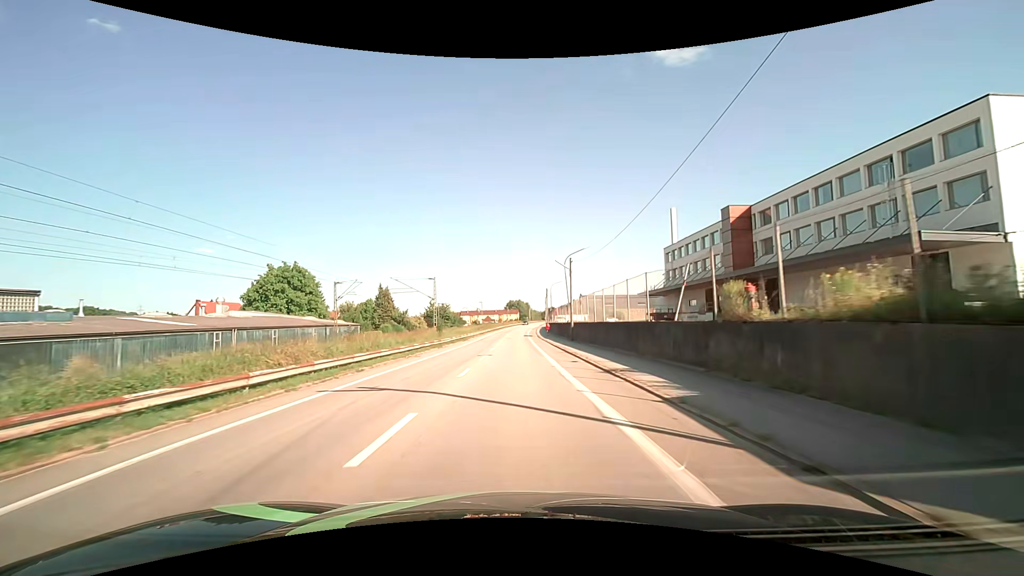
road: unclassified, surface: asphalt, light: Day
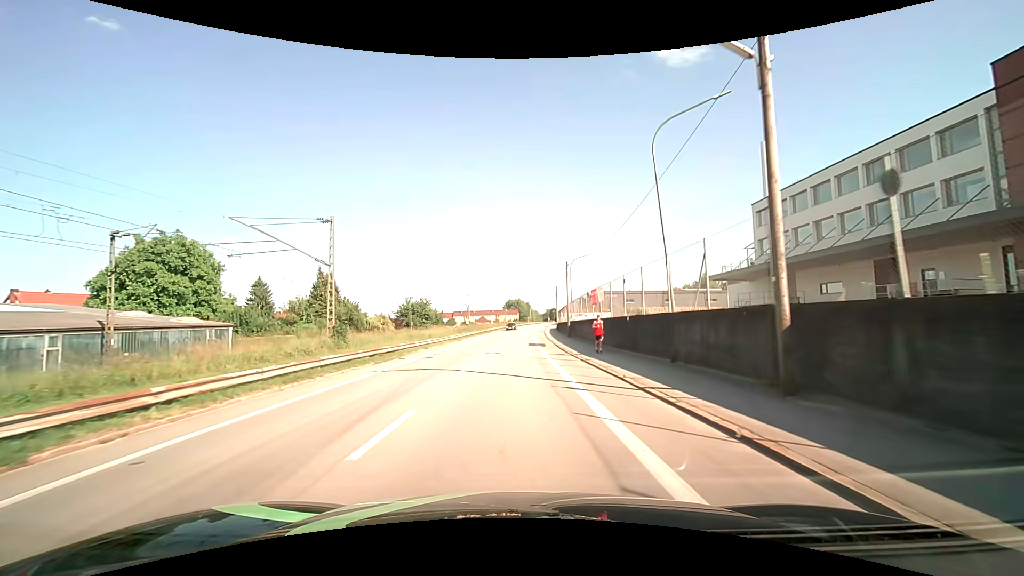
(0.0, +35.2) m; 0°
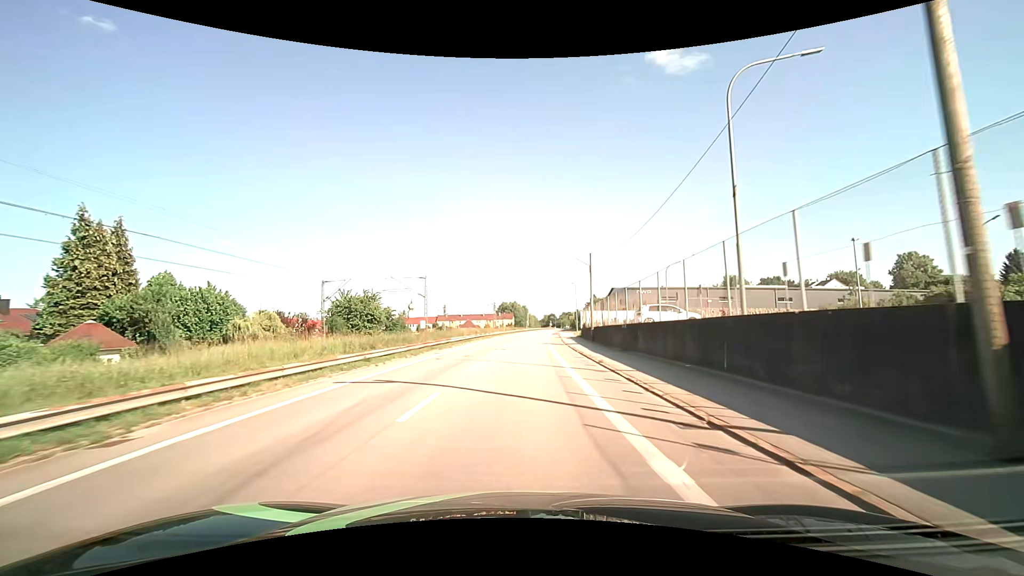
(0.0, +43.5) m; +1°
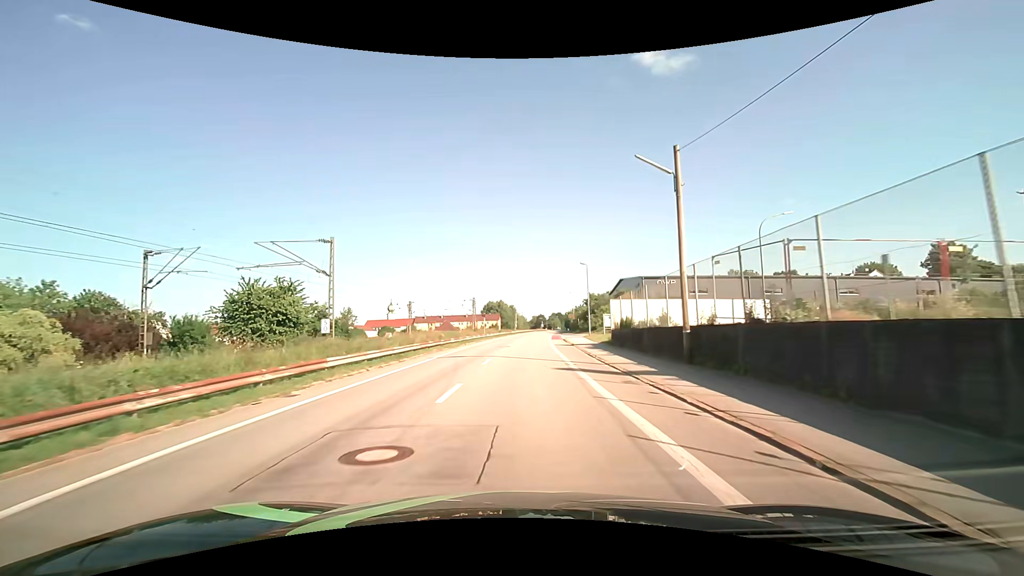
(+0.2, +25.5) m; +1°
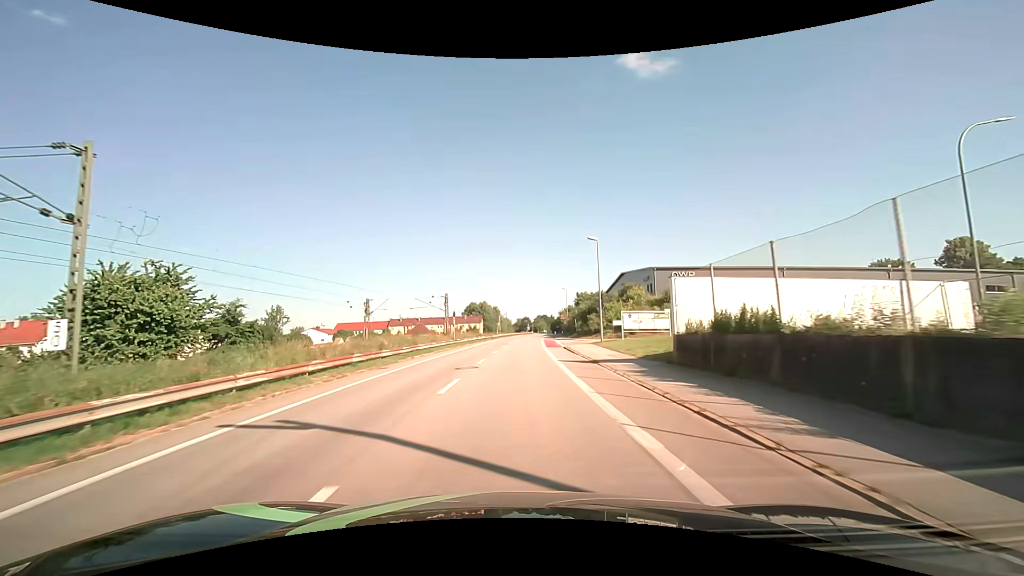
(+0.2, +16.7) m; +2°
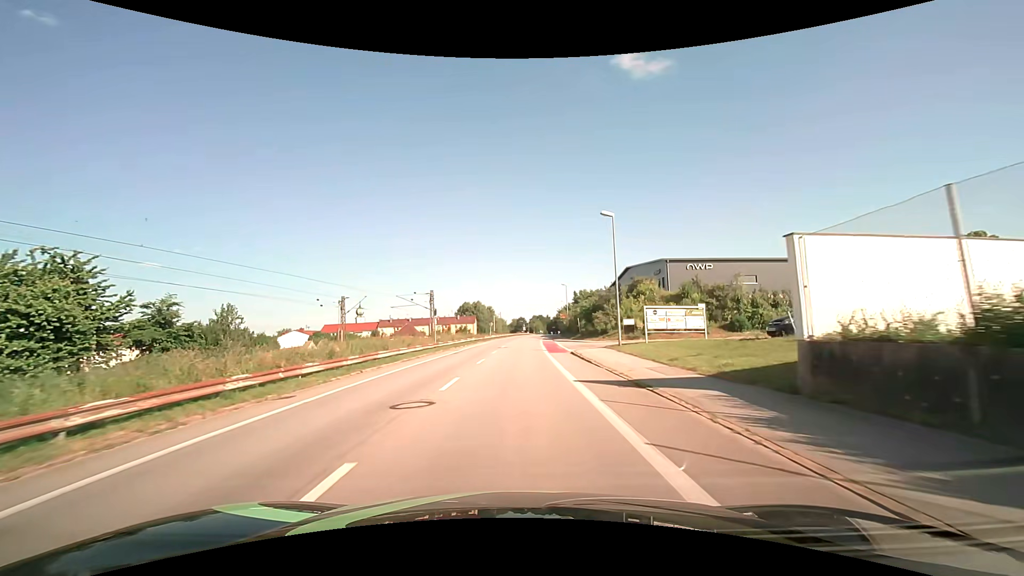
(0.0, +8.3) m; 0°
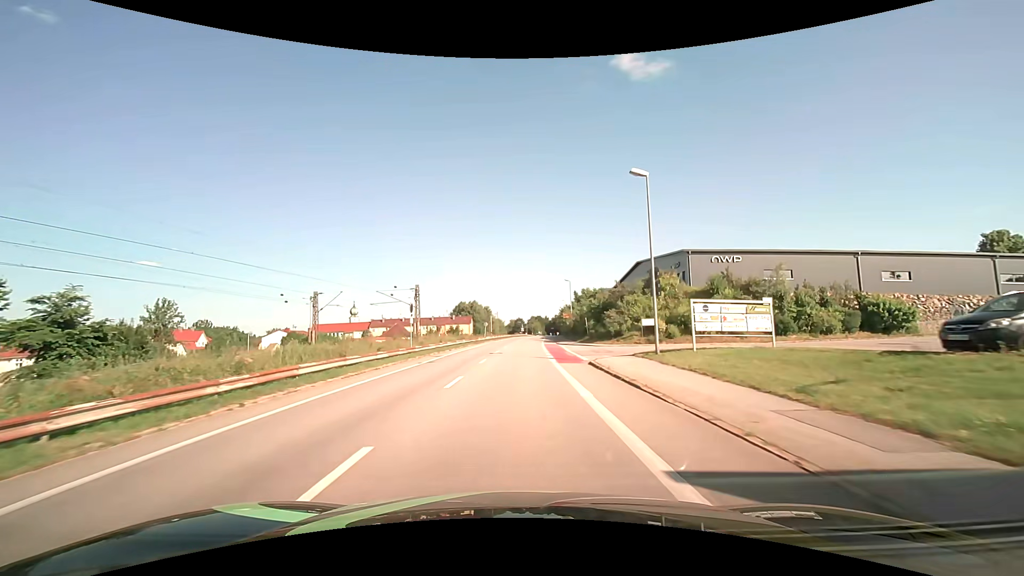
(+0.1, +8.3) m; 0°
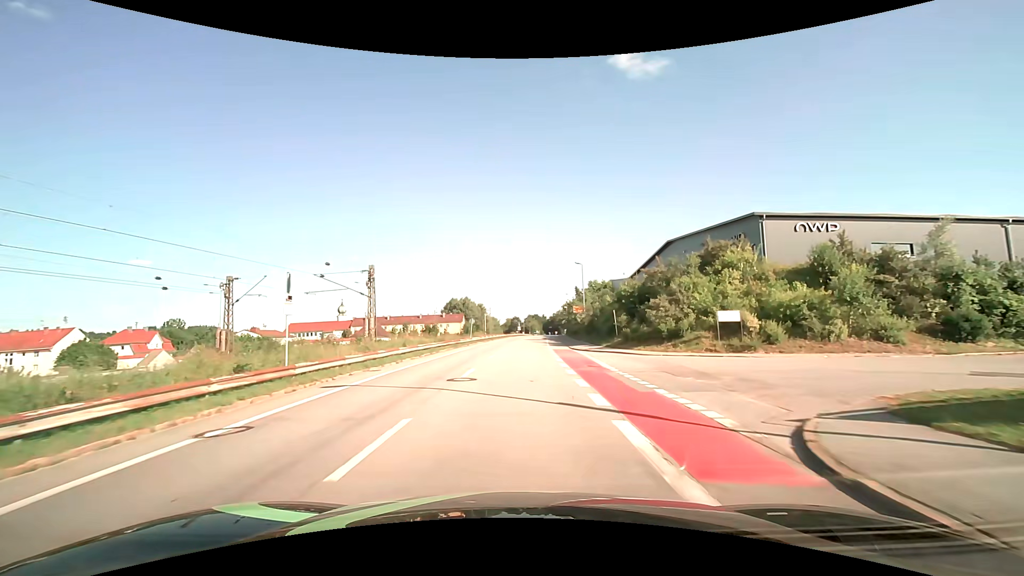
(+0.2, +16.5) m; +1°
(0, +10) (0, +20) (0, +30) (+1, +40) (+1, +50) (+2, +60) (+2, +70) (+3, +80) (+4, +90) (+5, +100) m
